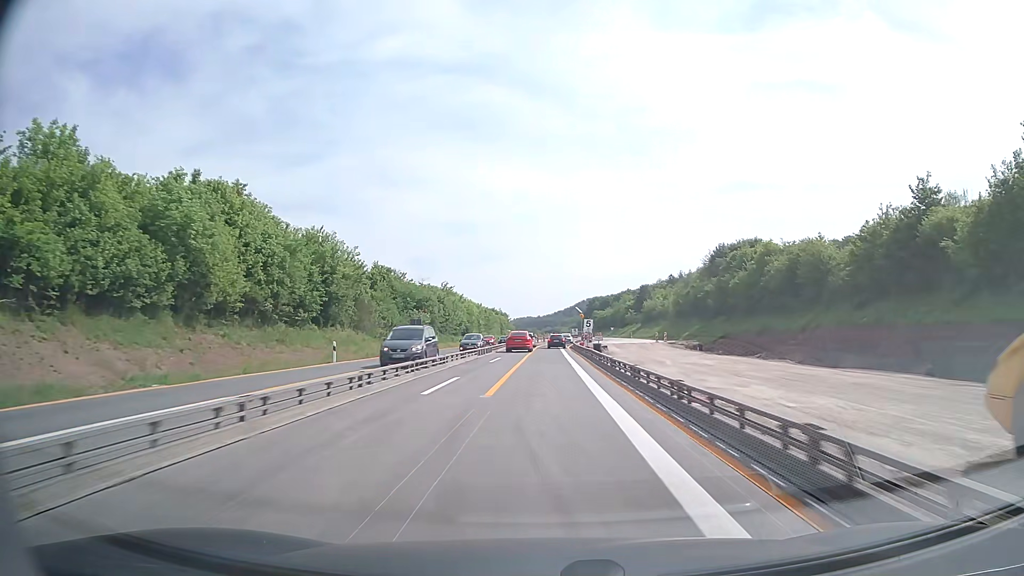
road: motorway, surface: concrete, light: Day
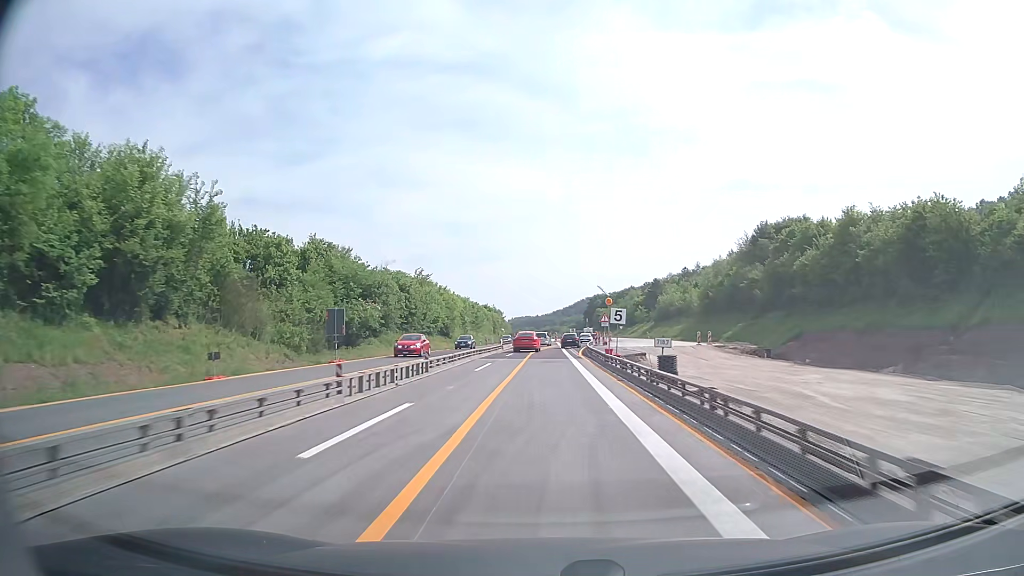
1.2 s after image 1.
(0.0, +25.8) m; 0°
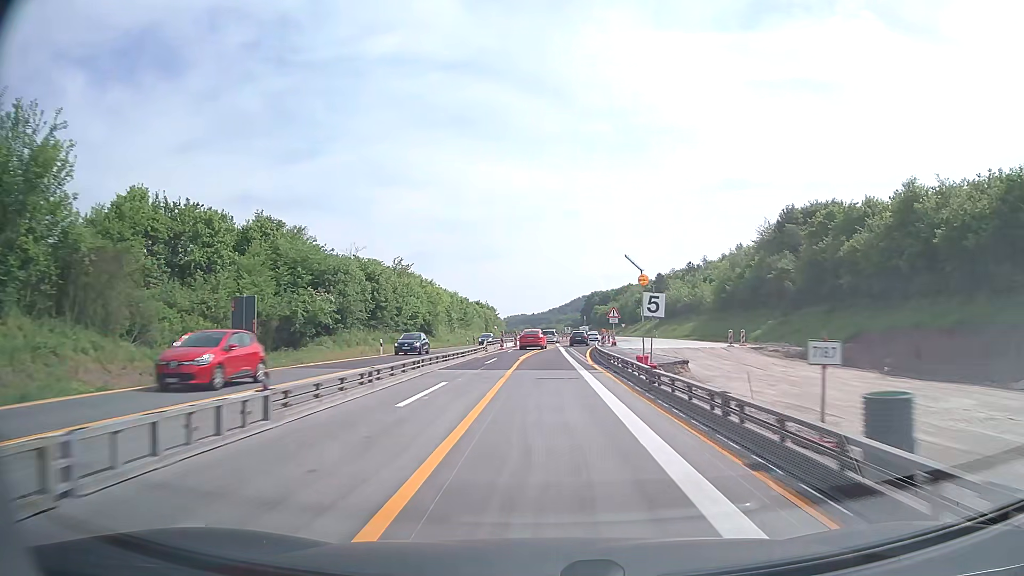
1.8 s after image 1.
(0.0, +12.8) m; 0°
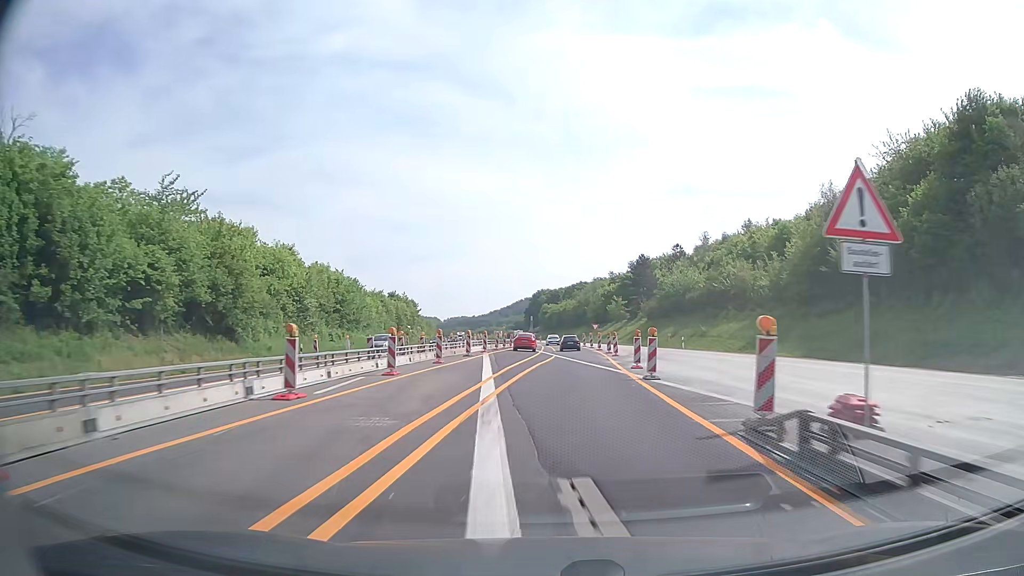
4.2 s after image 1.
(+1.2, +51.1) m; +5°
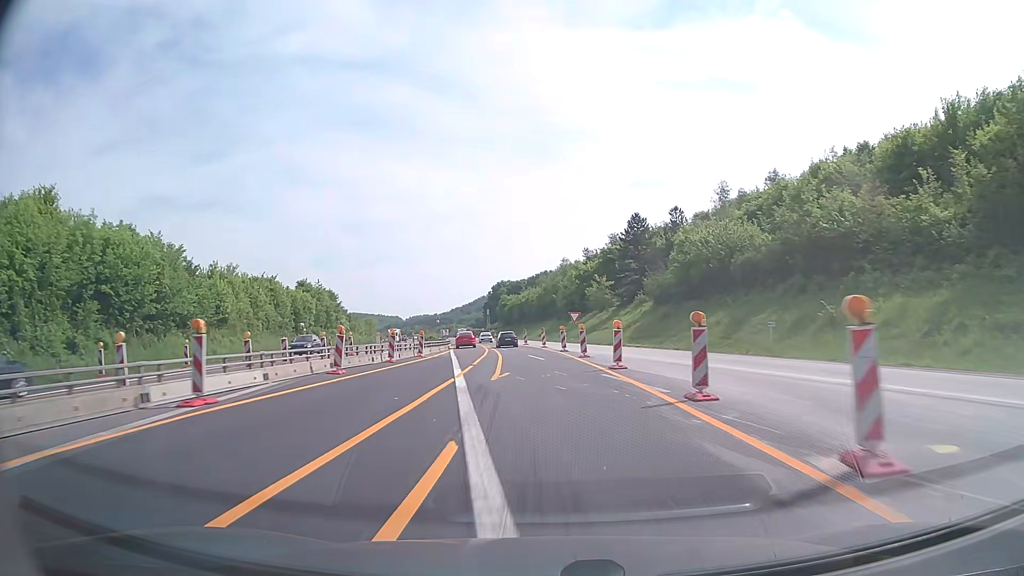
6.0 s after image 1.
(+1.5, +38.1) m; +3°
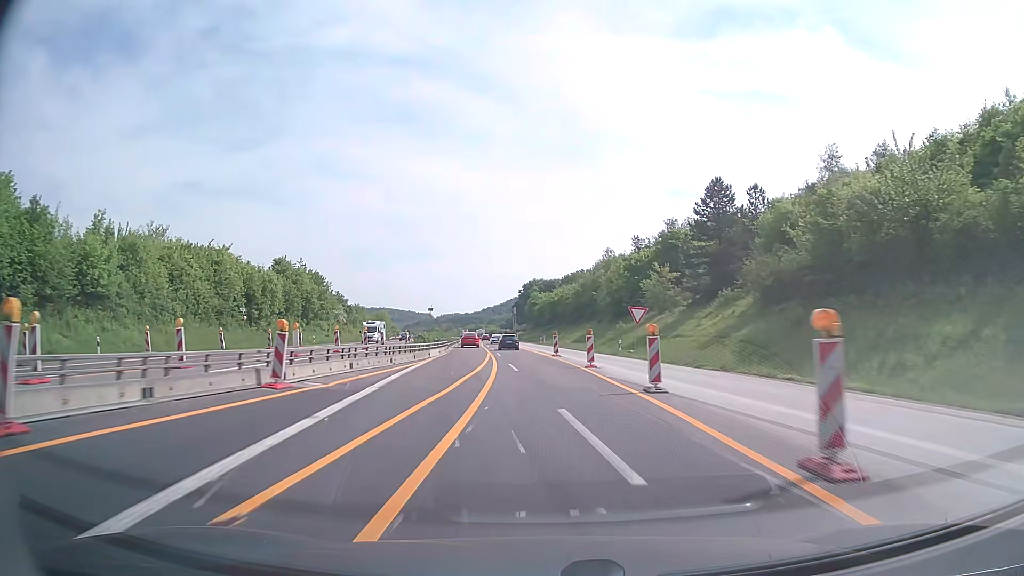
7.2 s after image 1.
(-0.4, +25.5) m; -2°
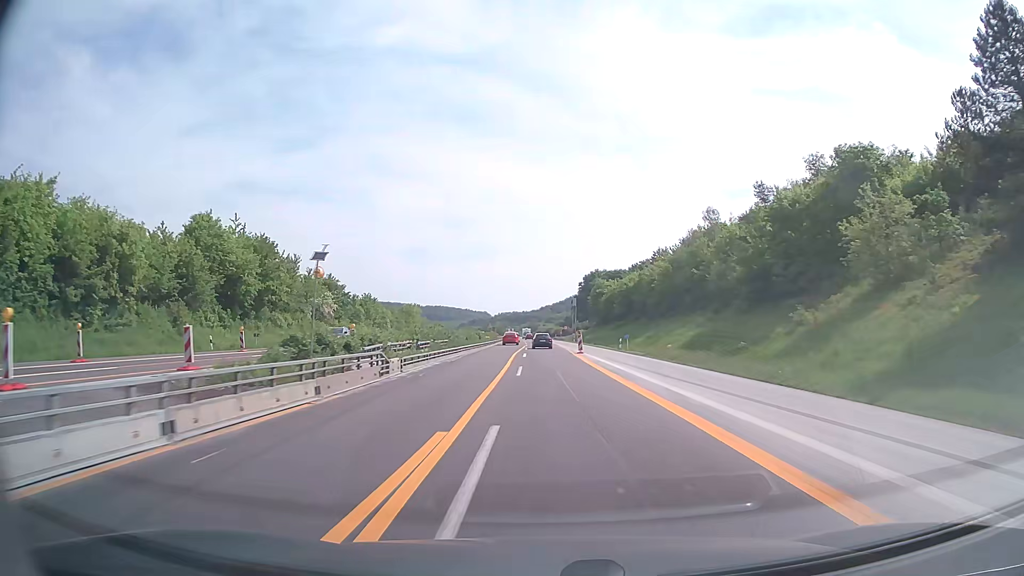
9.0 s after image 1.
(-1.6, +38.7) m; -5°
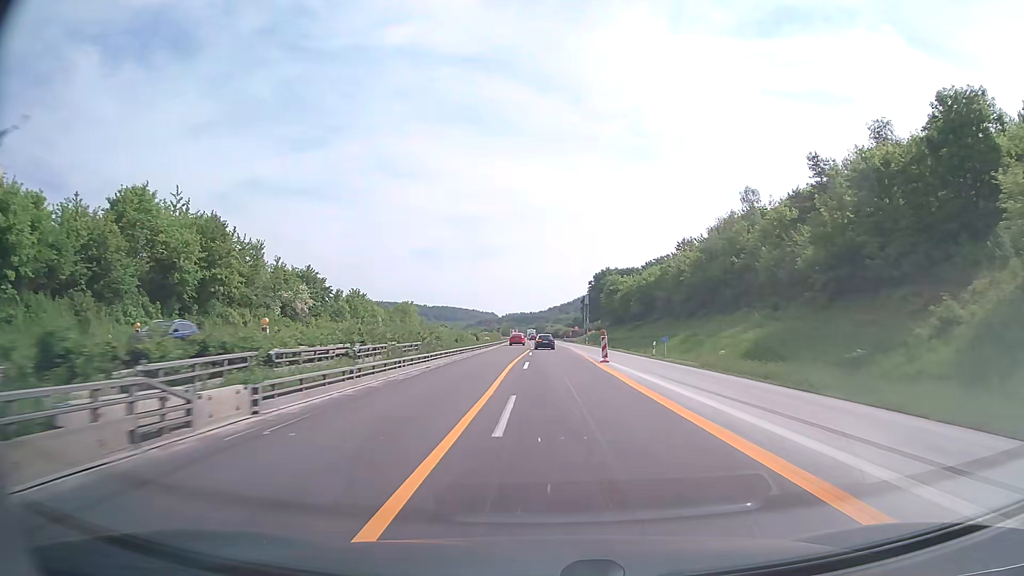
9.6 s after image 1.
(-0.1, +13.0) m; -1°
(0, +10) (0, +20) (0, +30) (0, +40) (0, +50) (0, +60) (0, +70) (0, +80) (0, +90) (0, +100) m
